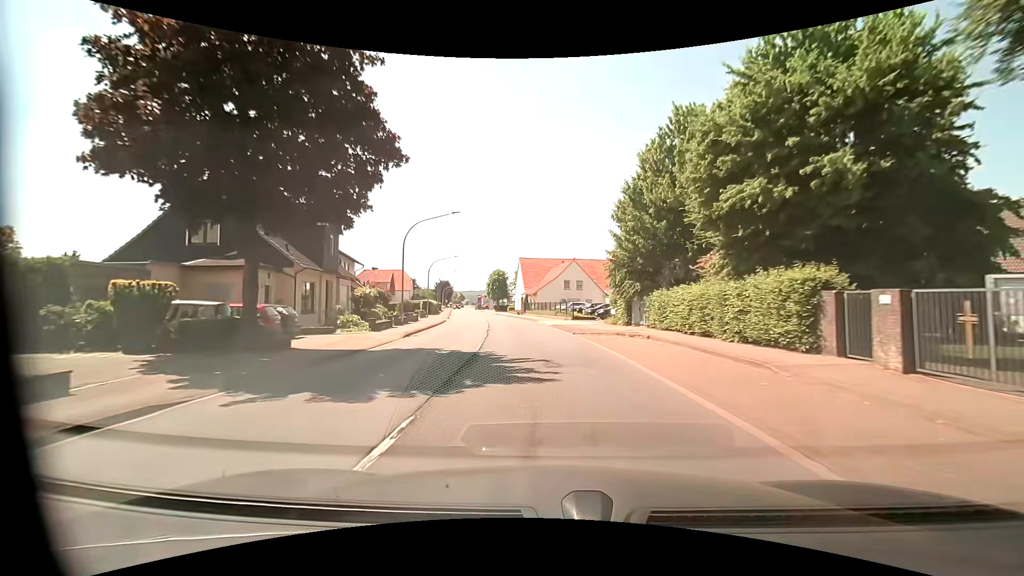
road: primary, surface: asphalt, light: Day
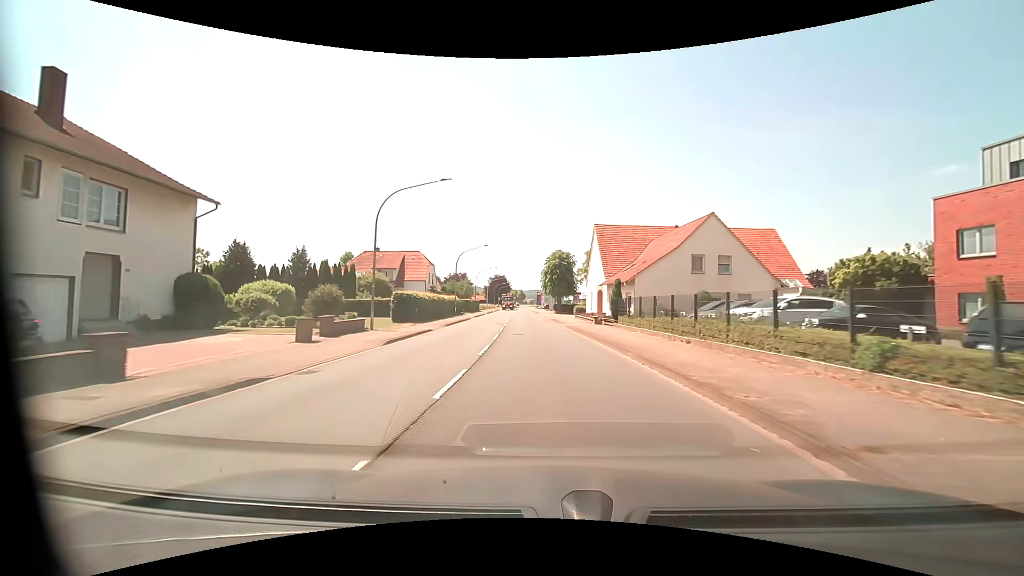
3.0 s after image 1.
(-2.6, +38.7) m; -7°
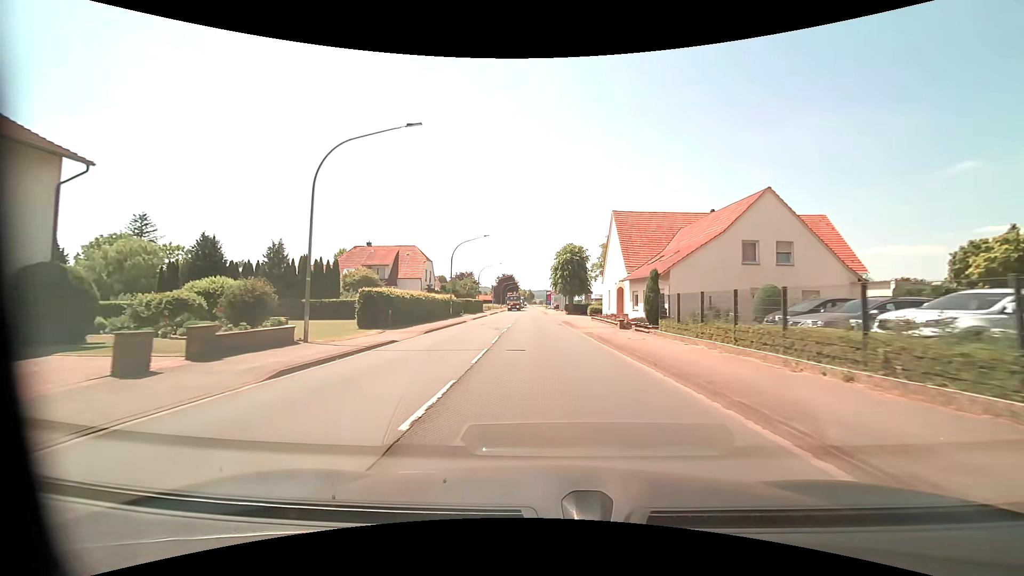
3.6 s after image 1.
(-0.1, +7.9) m; -1°
(0, +10) (0, +20) (-1, +30) (-1, +40) (-1, +50) (-1, +60) (-2, +70) (-2, +80) (-2, +90) (-3, +100) m
